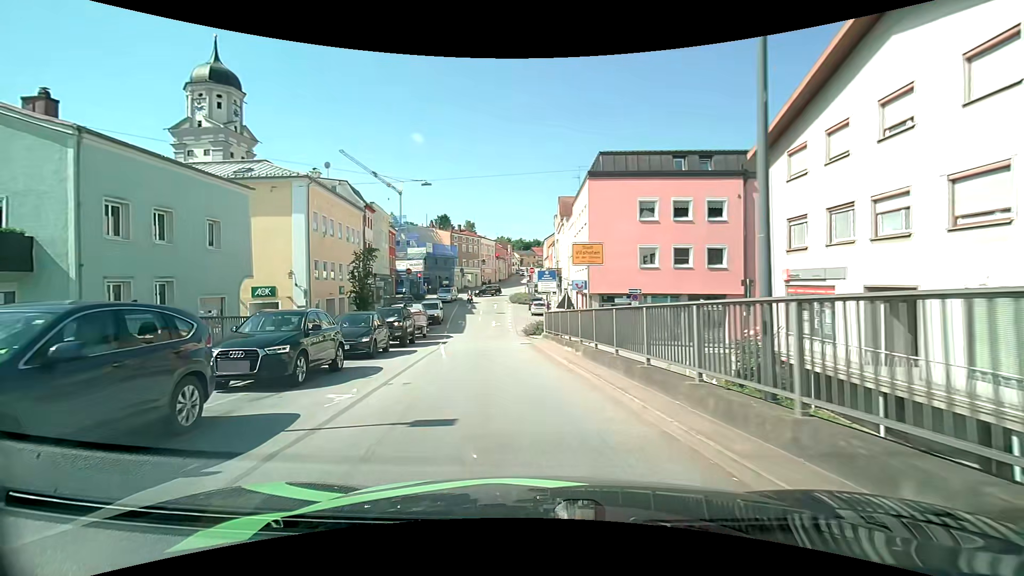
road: tertiary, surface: asphalt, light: Day
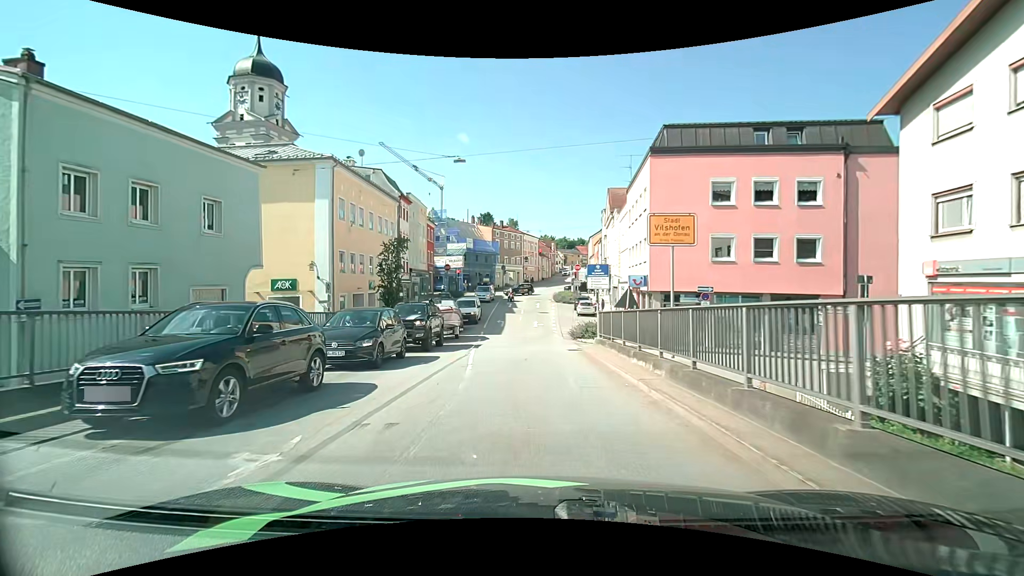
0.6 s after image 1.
(-0.2, +4.2) m; -4°
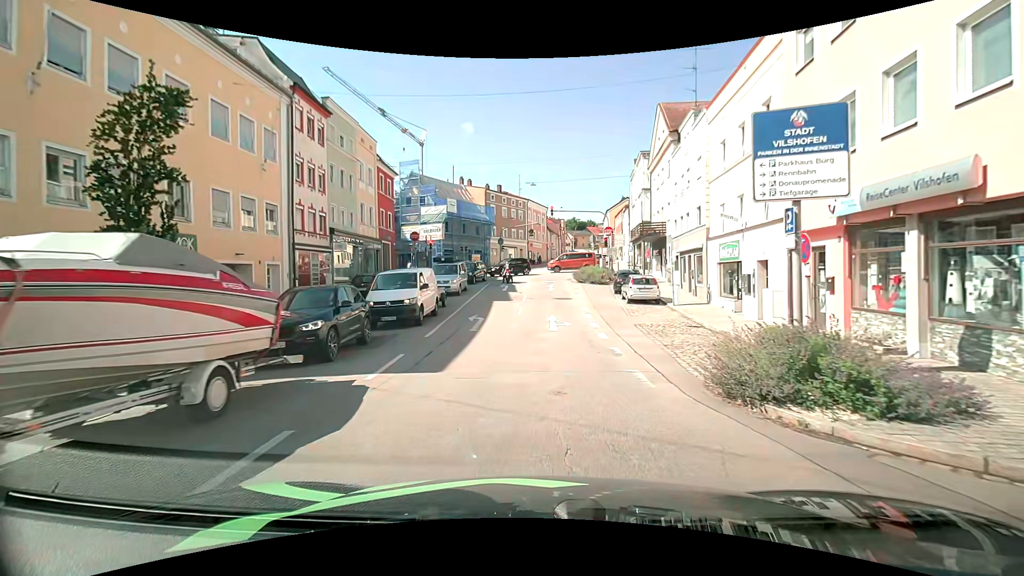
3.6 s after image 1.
(-0.4, +21.9) m; -1°
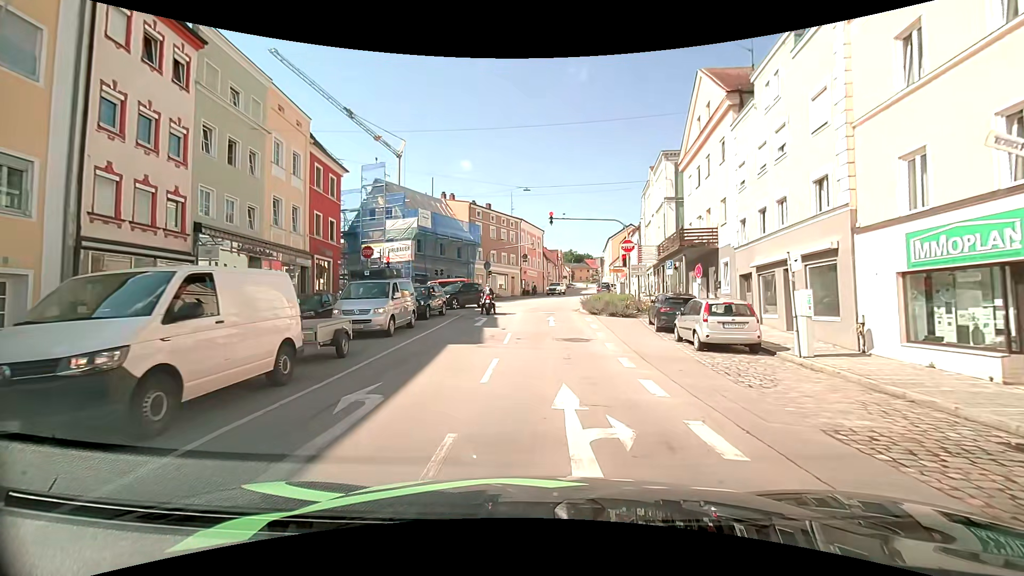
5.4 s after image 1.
(+0.1, +11.8) m; 0°
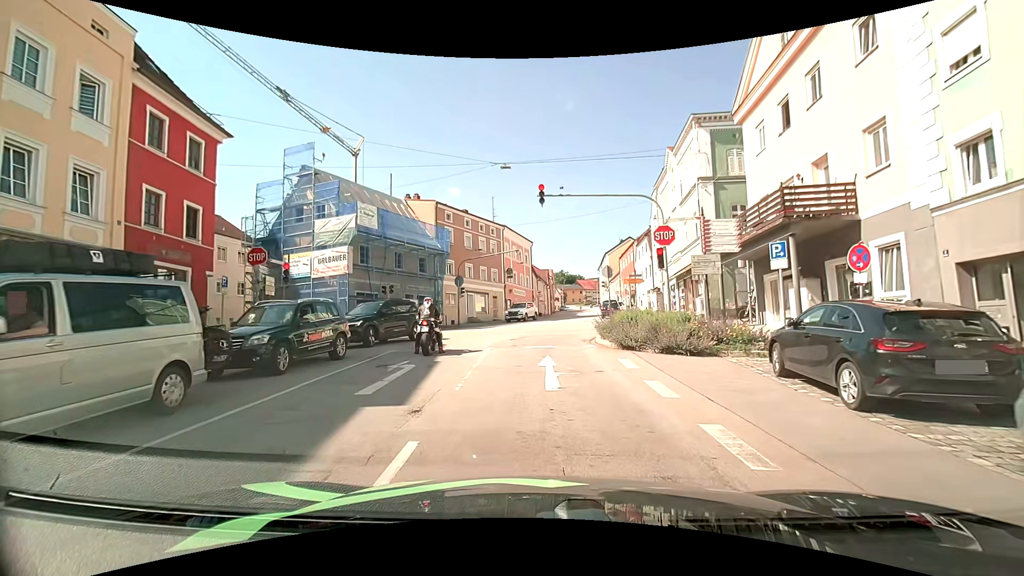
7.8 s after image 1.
(+0.4, +12.1) m; +2°
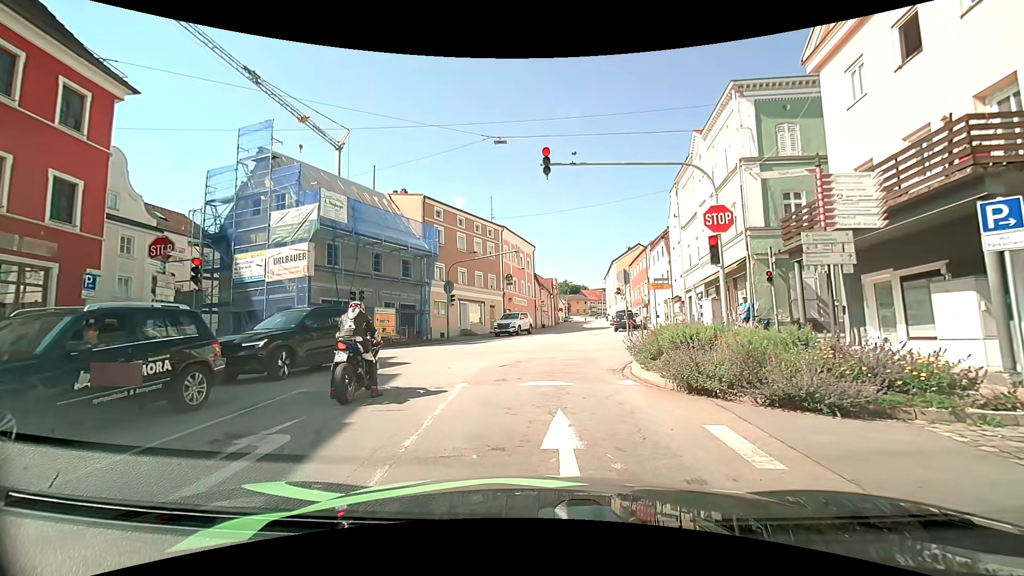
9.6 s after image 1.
(0.0, +5.7) m; 0°
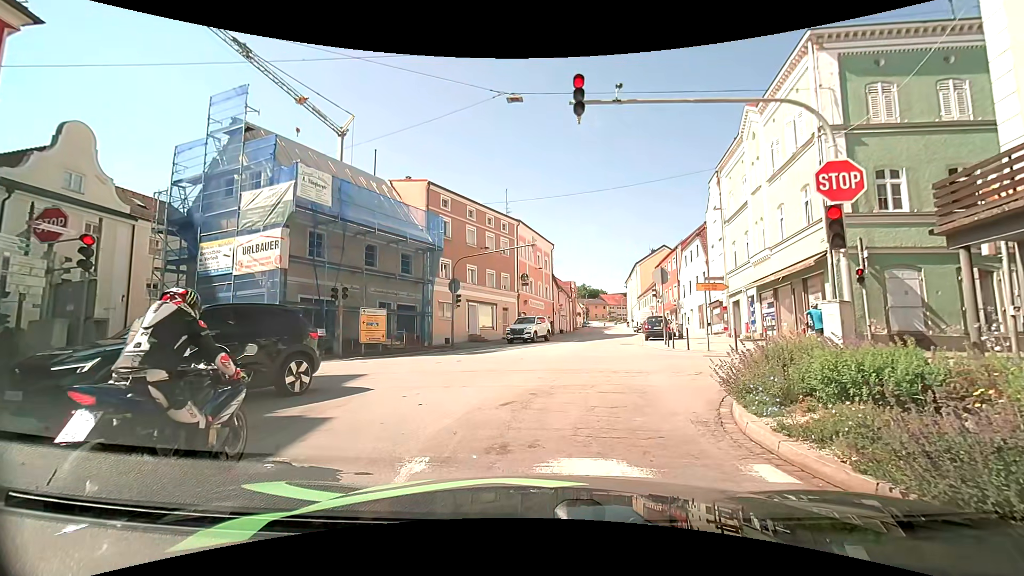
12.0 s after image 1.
(-0.1, +4.6) m; 0°
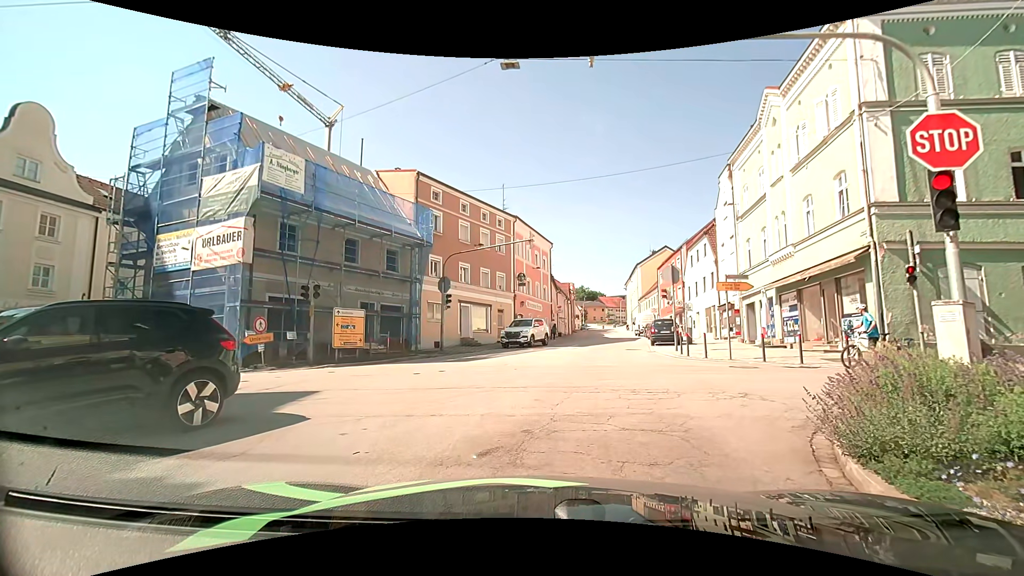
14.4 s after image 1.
(0.0, +2.5) m; 0°
(0, +10) (+1, +20) (+2, +30) (+4, +40) (+6, +50) (+8, +59) (+9, +69) (+10, +79) (+11, +89) (+12, +99) m
